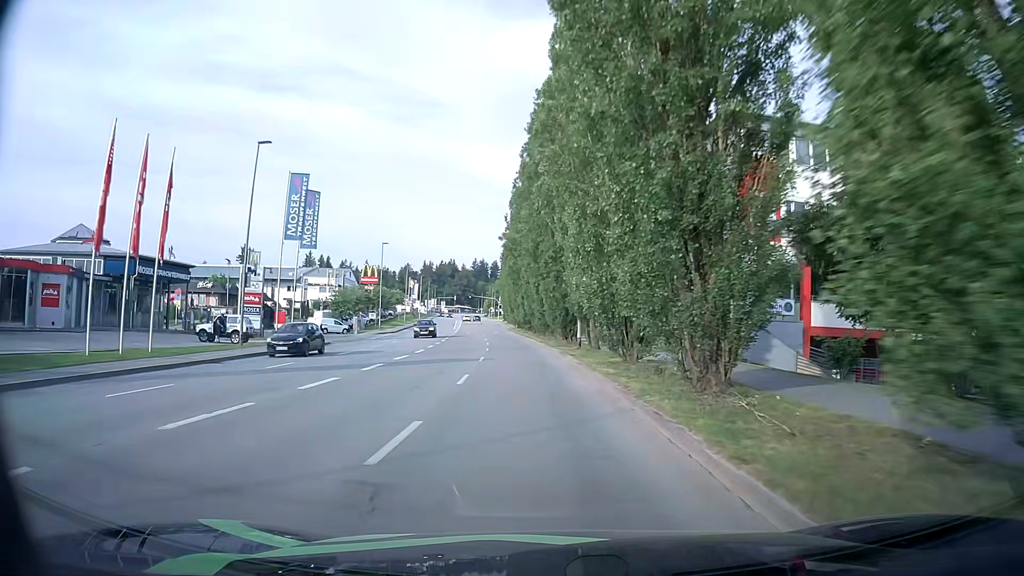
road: tertiary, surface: asphalt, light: Day
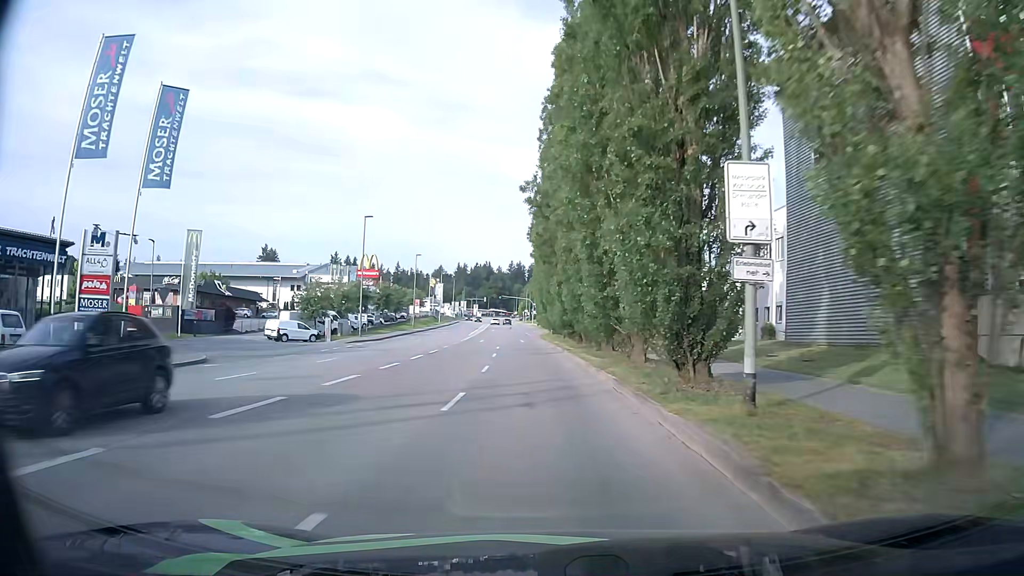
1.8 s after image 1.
(-0.8, +22.9) m; -3°
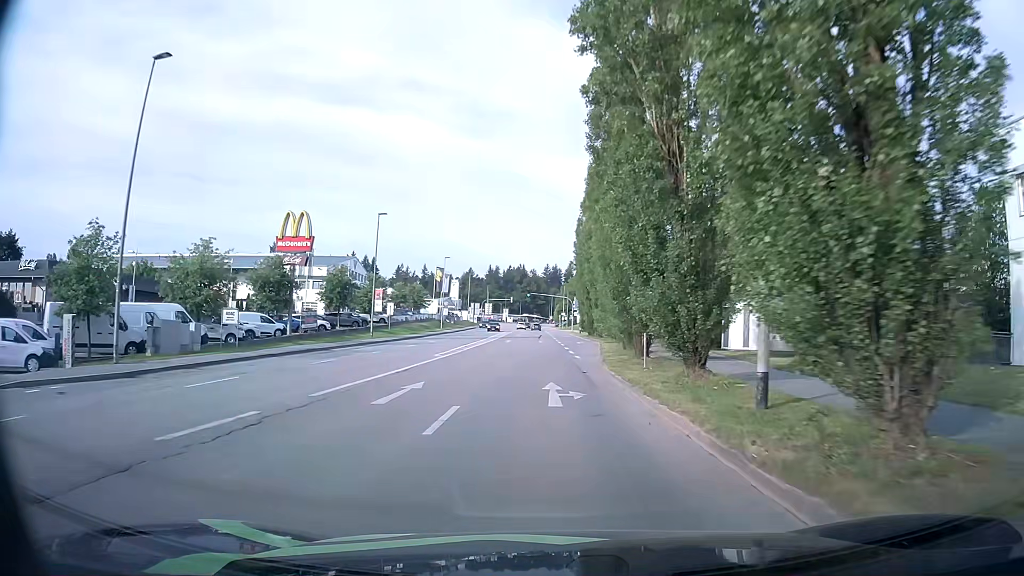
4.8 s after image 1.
(-1.3, +38.7) m; -4°
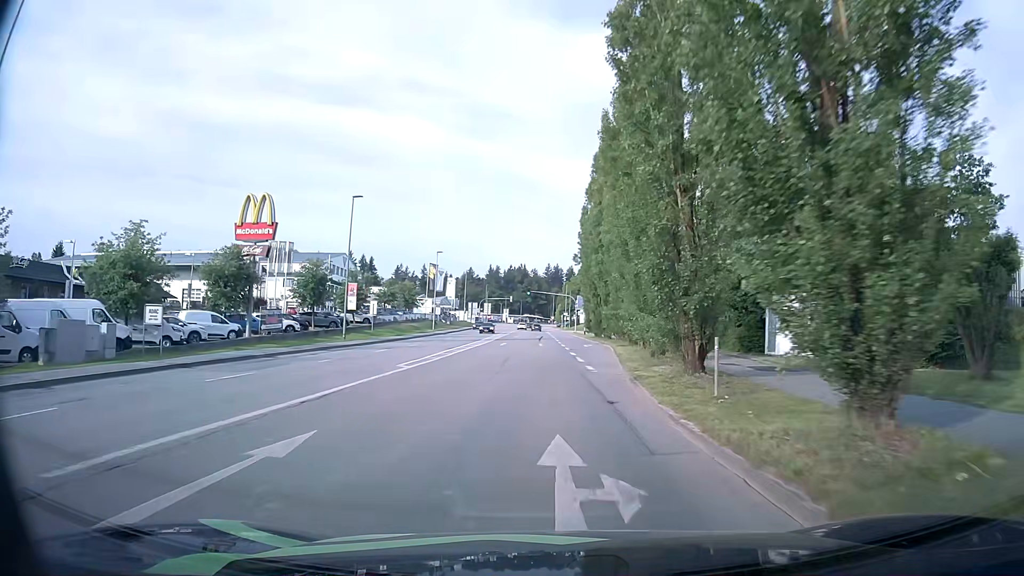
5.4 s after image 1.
(0.0, +7.9) m; 0°
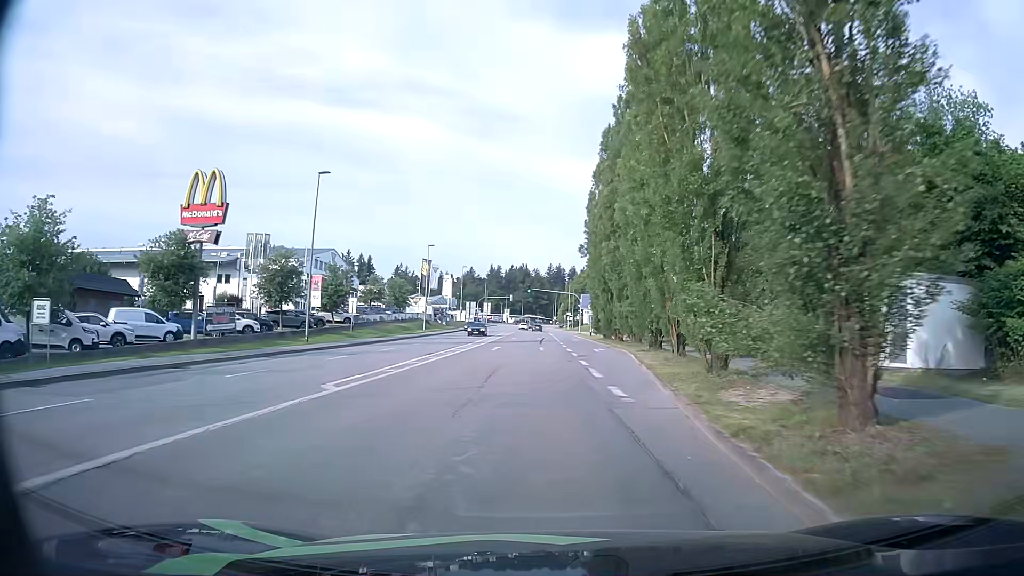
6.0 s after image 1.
(0.0, +8.0) m; -1°
